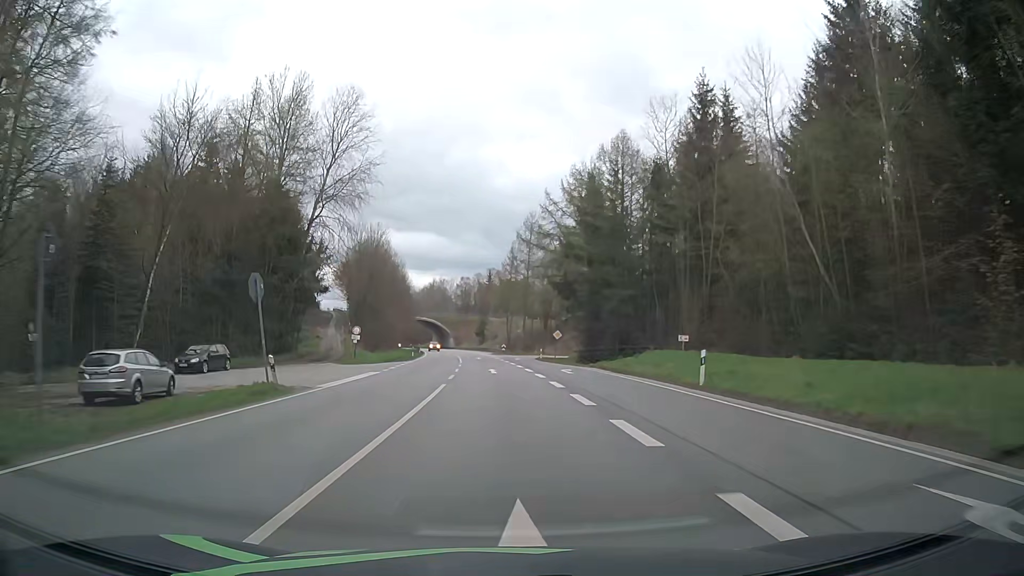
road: primary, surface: asphalt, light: Day
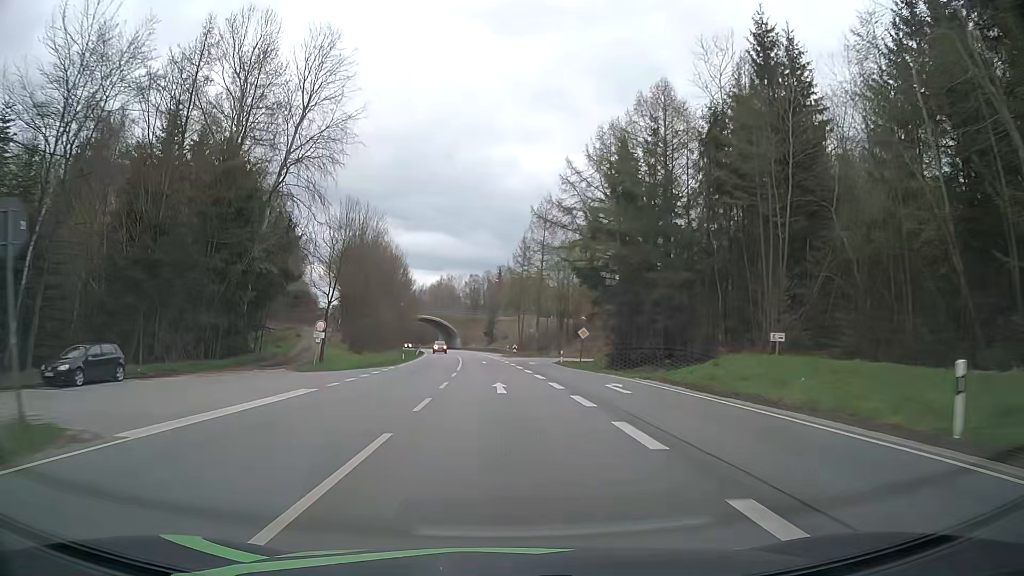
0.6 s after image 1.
(-0.1, +12.2) m; -1°
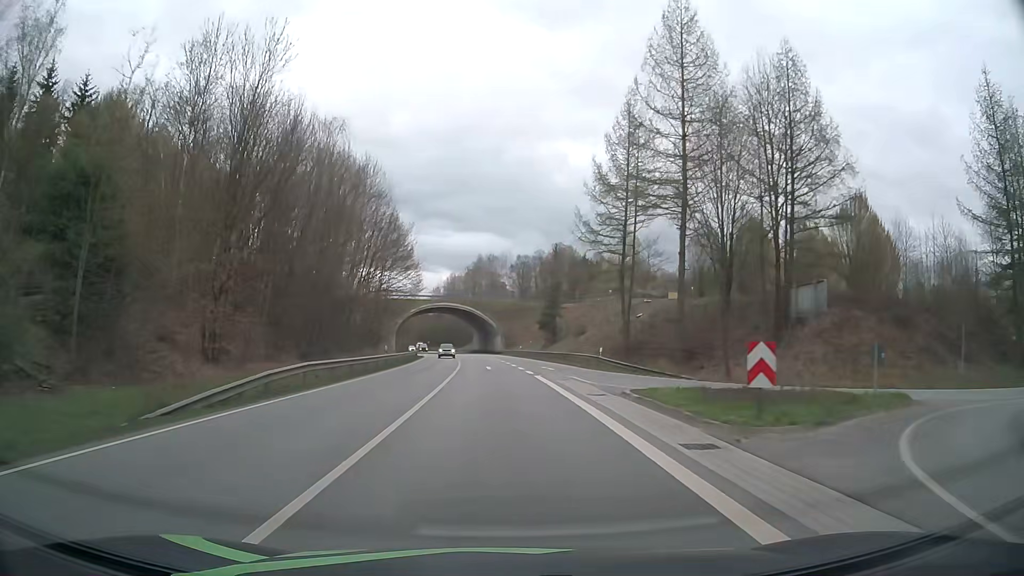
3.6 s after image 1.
(-2.1, +61.1) m; -4°
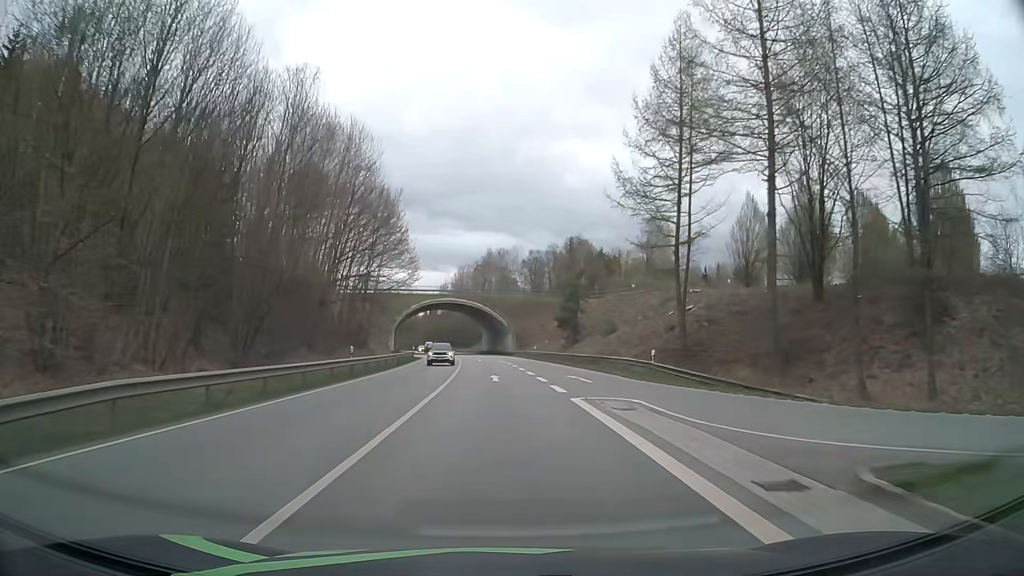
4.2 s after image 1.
(-0.1, +12.2) m; -1°
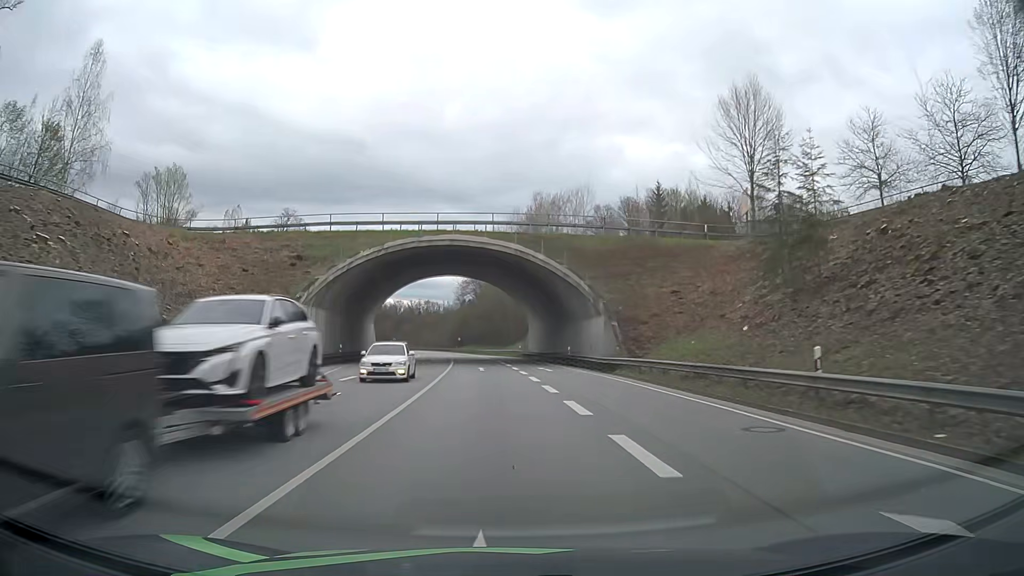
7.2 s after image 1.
(-1.9, +60.7) m; -4°
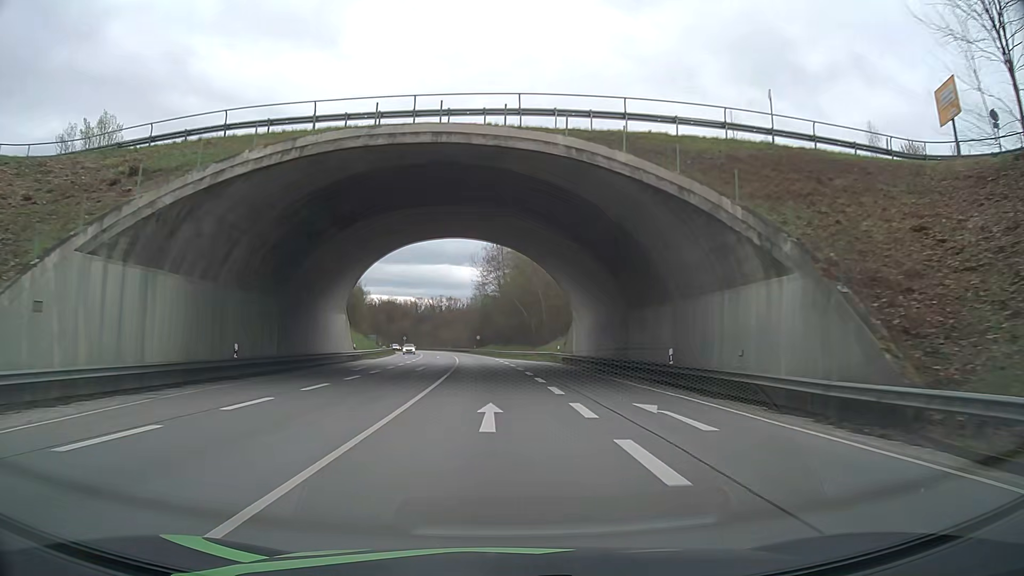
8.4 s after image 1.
(-0.4, +24.3) m; -2°
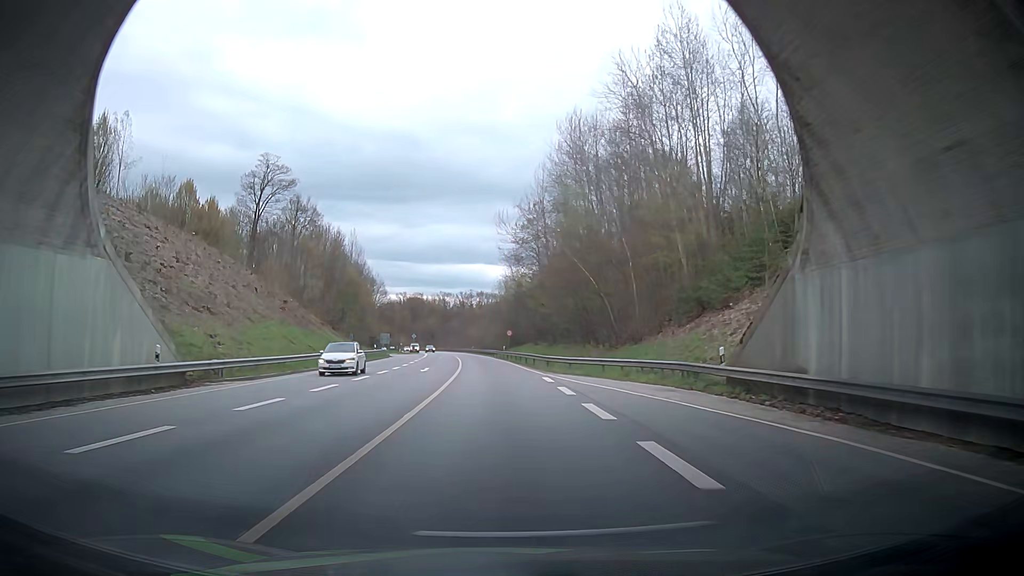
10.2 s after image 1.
(-0.9, +36.3) m; -1°
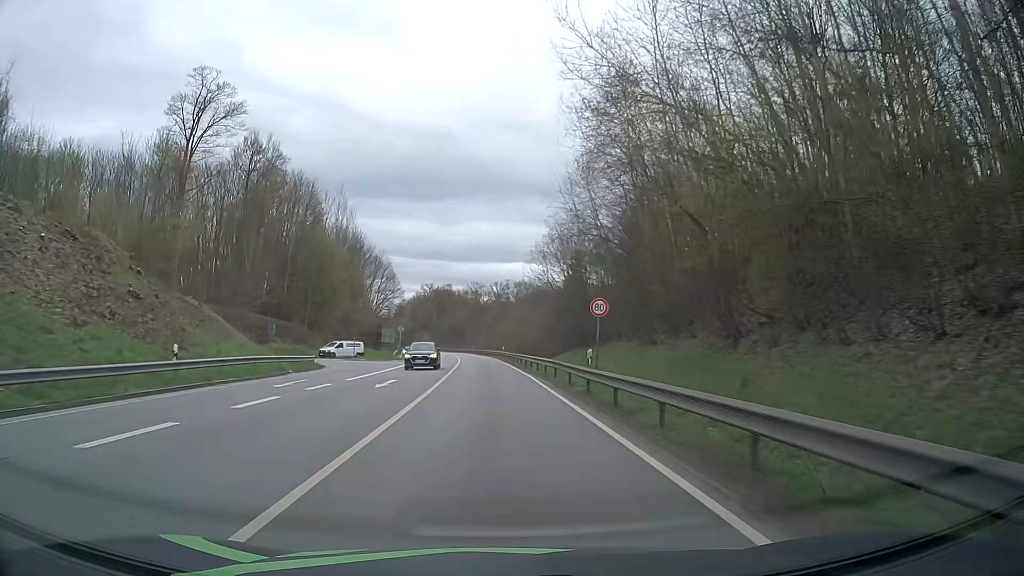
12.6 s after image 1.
(-2.1, +48.0) m; -5°
(0, +10) (0, +20) (-1, +30) (-1, +40) (-1, +50) (-2, +60) (-3, +70) (-4, +80) (-5, +90) (-6, +100) m
